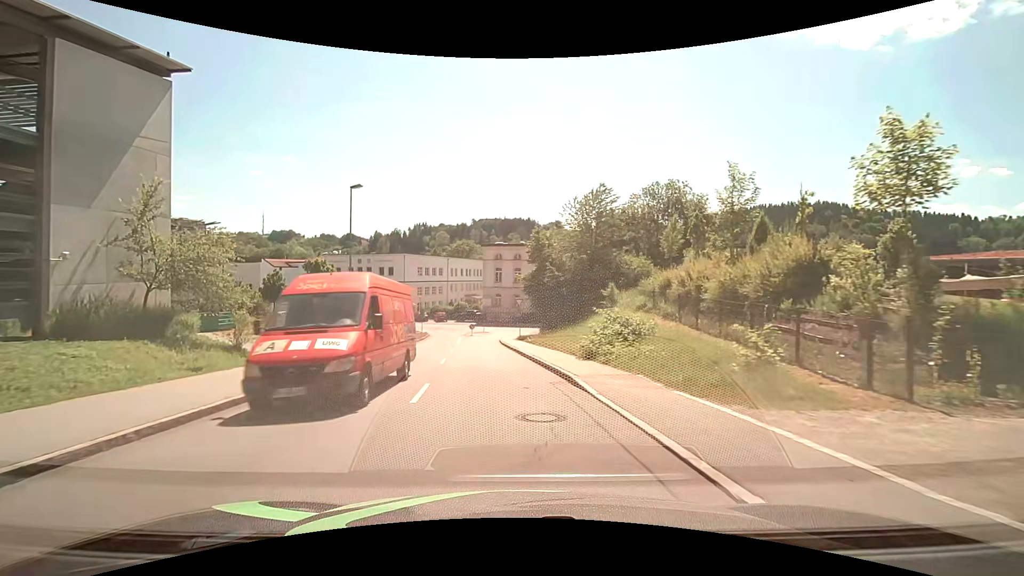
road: tertiary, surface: asphalt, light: Day
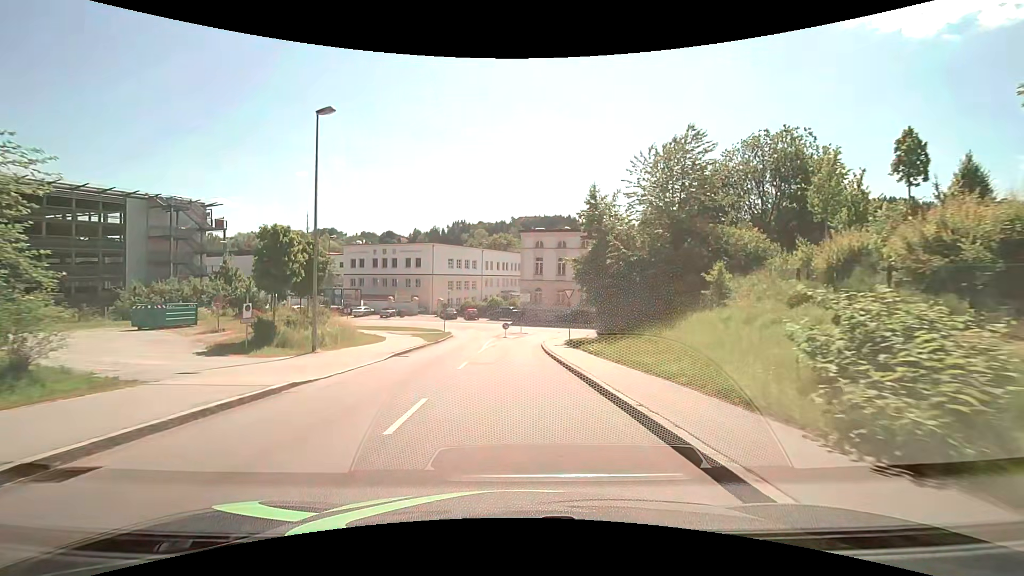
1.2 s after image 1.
(-0.5, +11.7) m; -5°
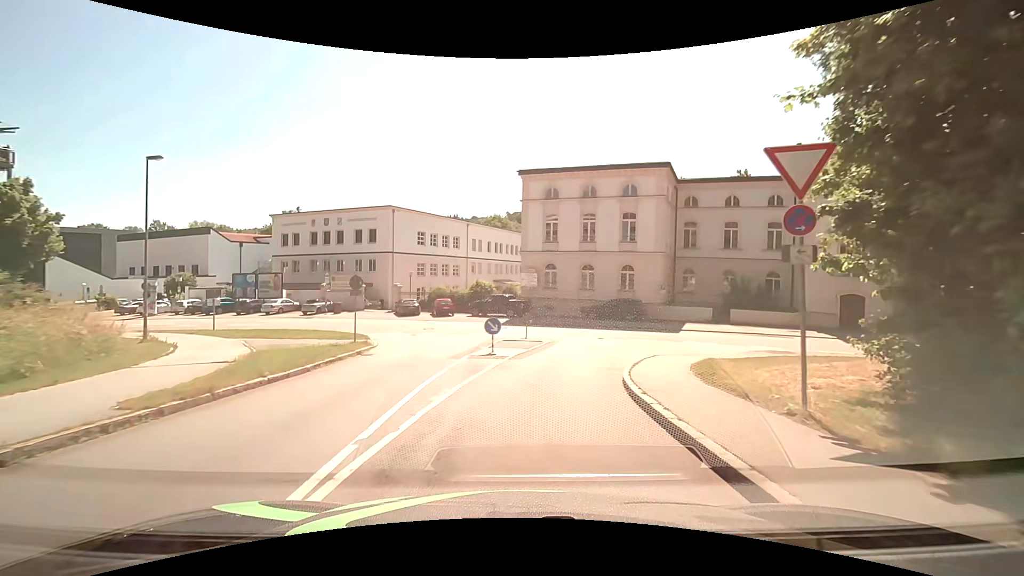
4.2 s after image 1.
(-0.2, +25.8) m; +1°
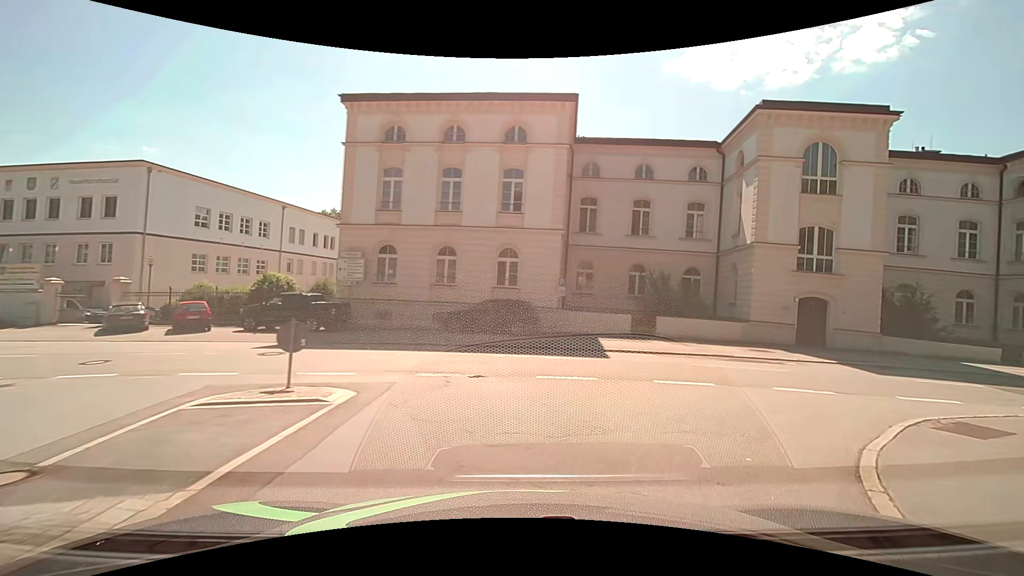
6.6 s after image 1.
(+1.1, +14.8) m; +17°
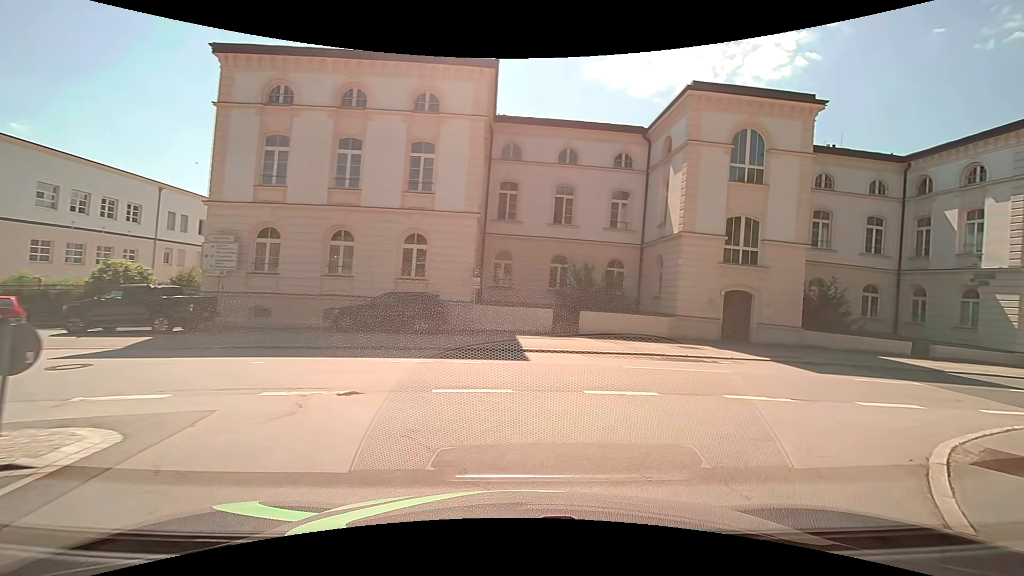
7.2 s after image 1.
(+0.2, +3.0) m; +10°
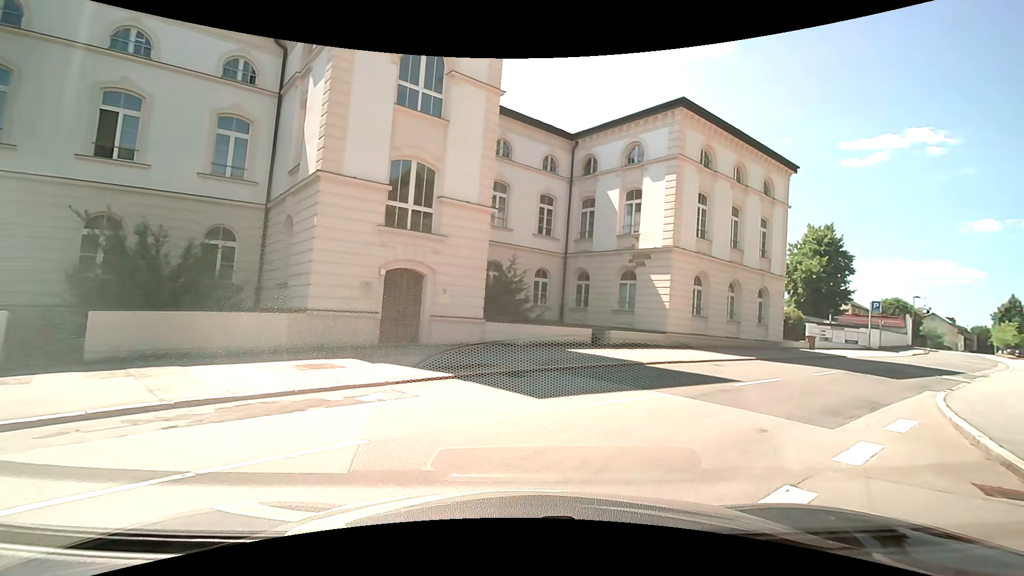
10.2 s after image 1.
(+2.8, +9.0) m; +34°
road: residential
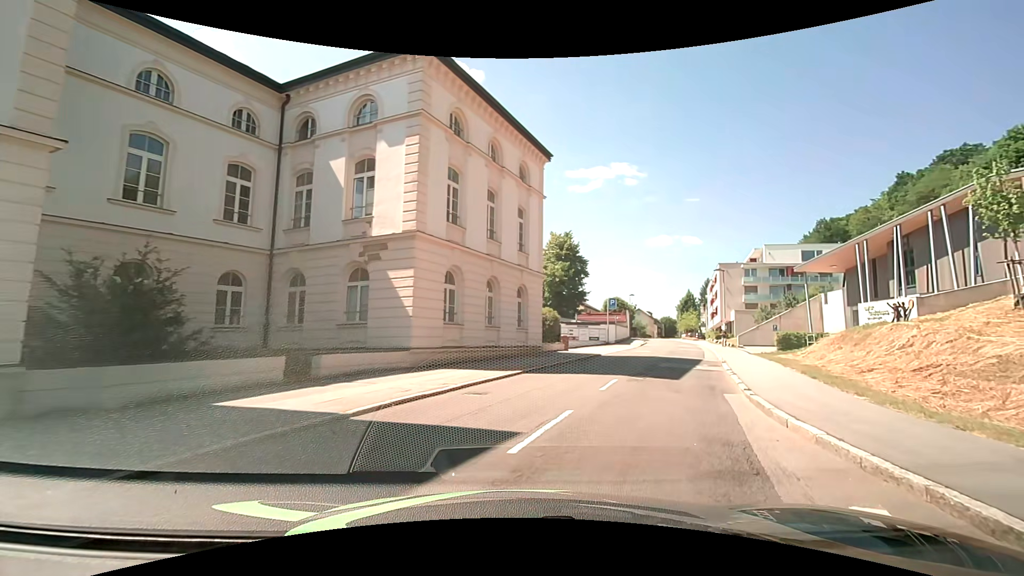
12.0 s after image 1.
(+1.9, +6.9) m; +28°
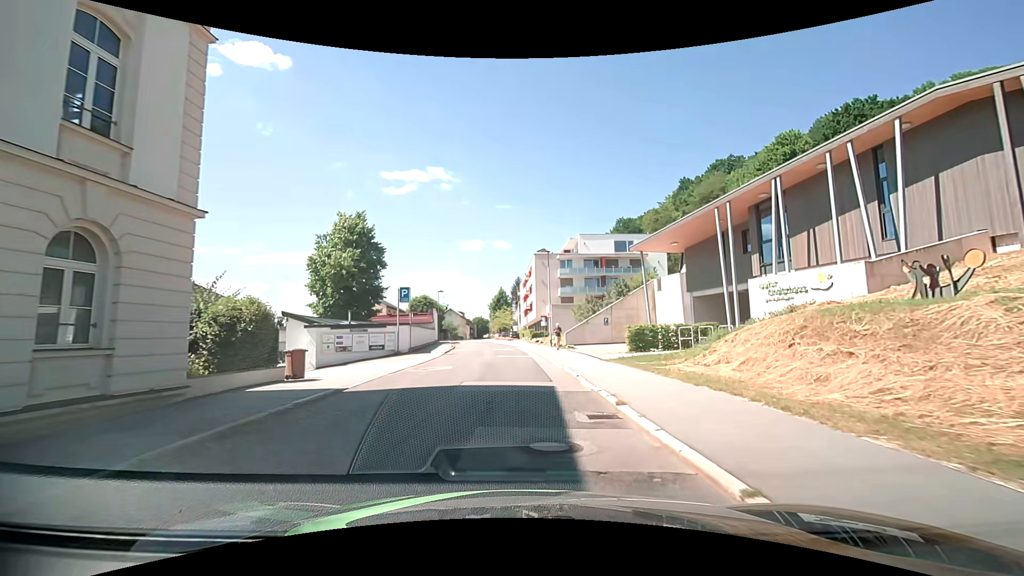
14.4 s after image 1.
(+3.4, +15.0) m; +20°
